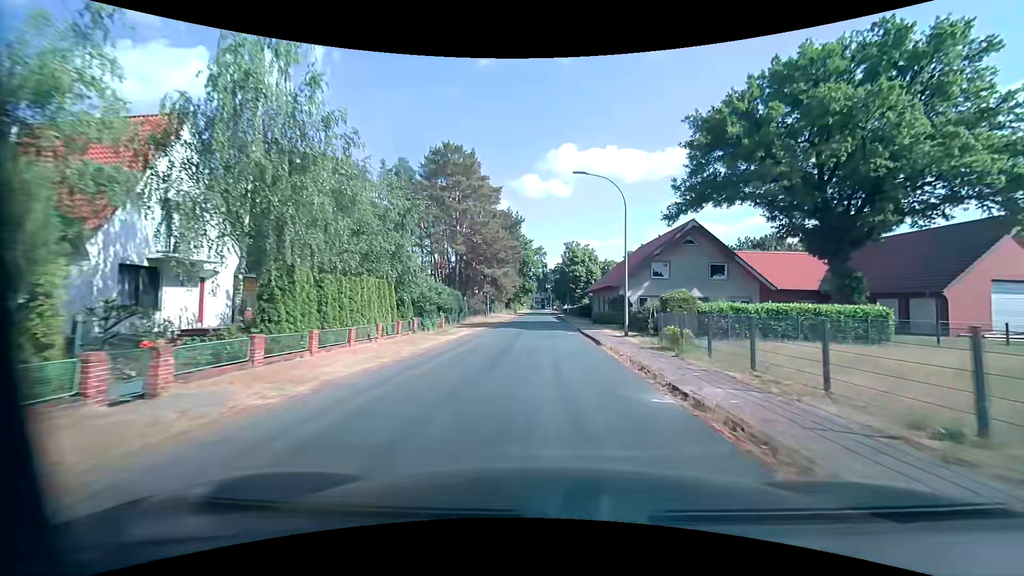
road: unclassified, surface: asphalt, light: Day
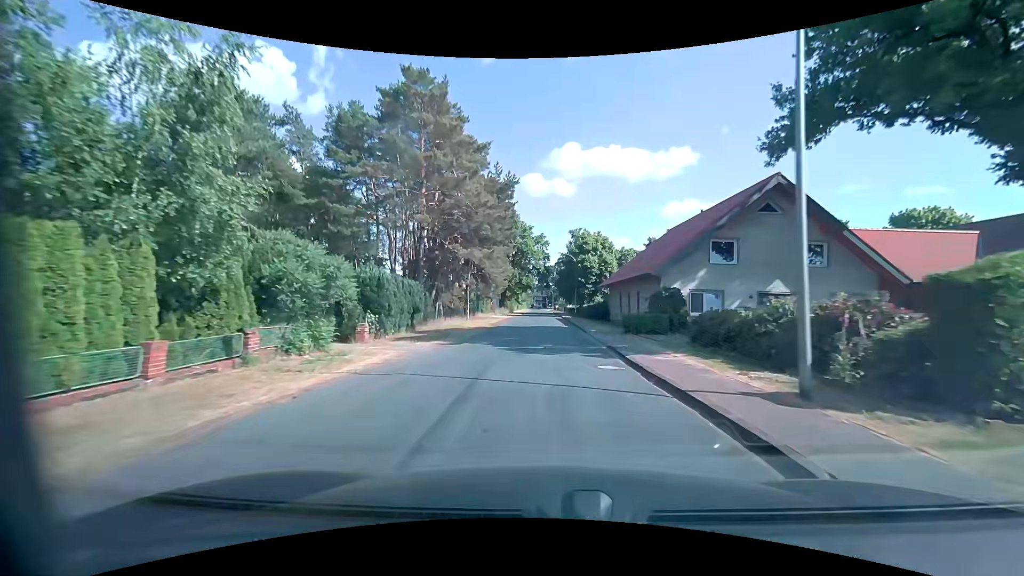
(-0.2, +14.9) m; -1°
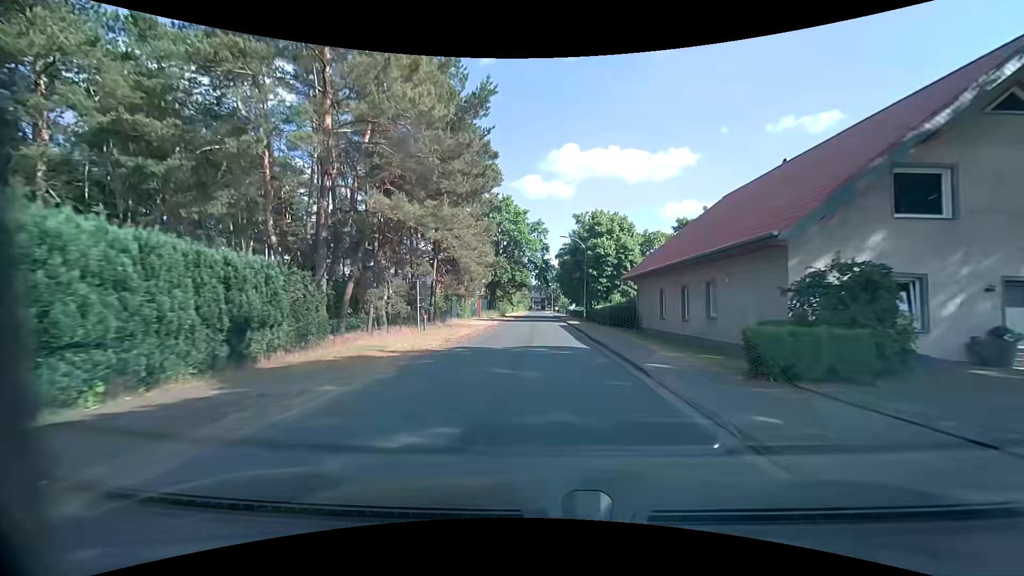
(0.0, +15.1) m; 0°
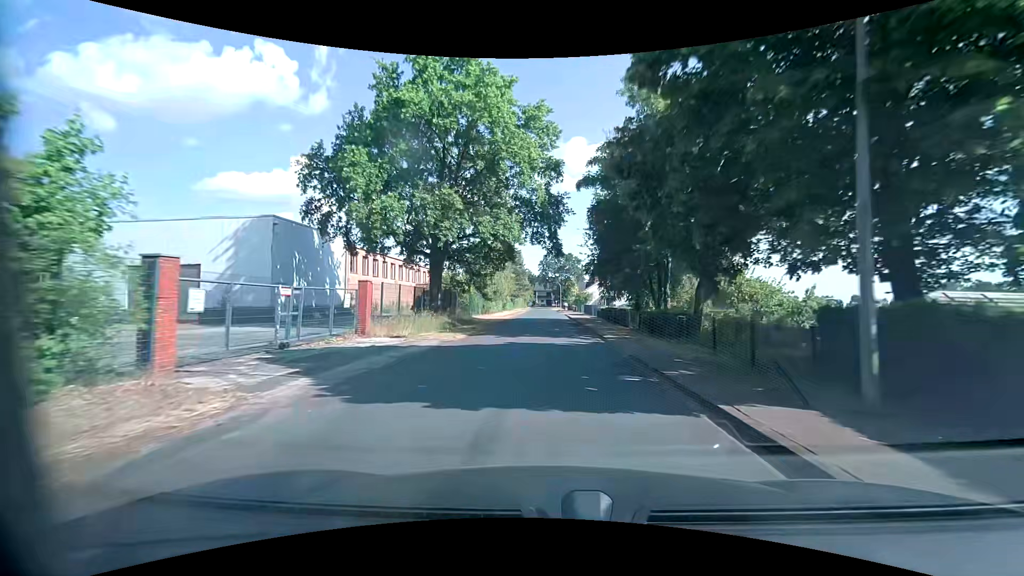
(+0.2, +37.4) m; 0°
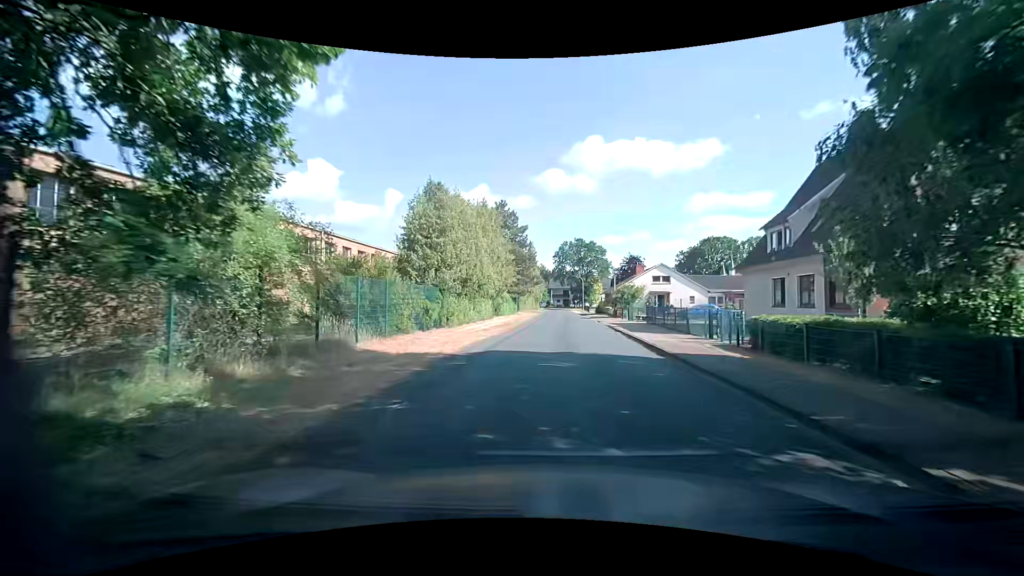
(-0.5, +30.8) m; -1°
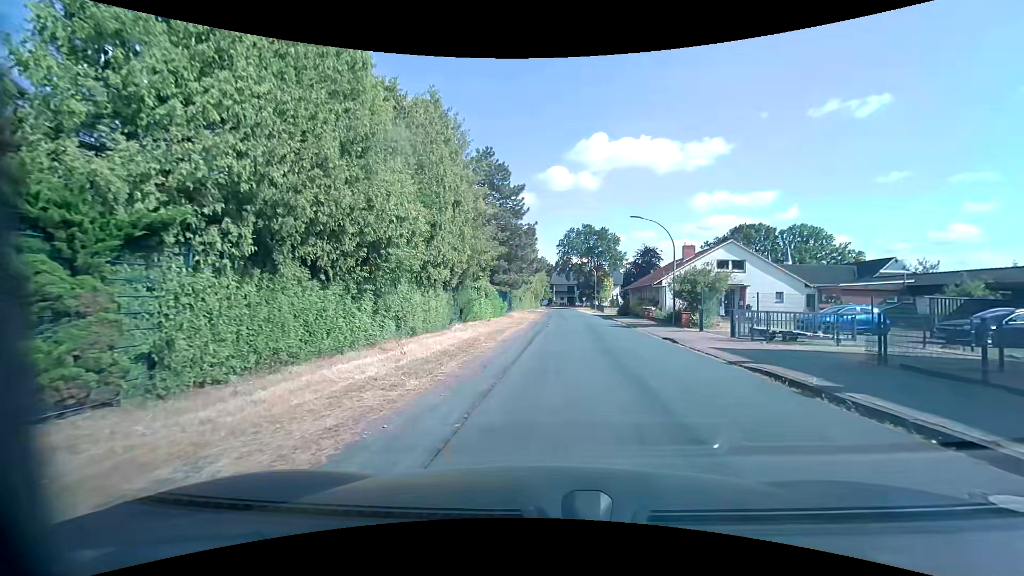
(-0.6, +20.9) m; -1°
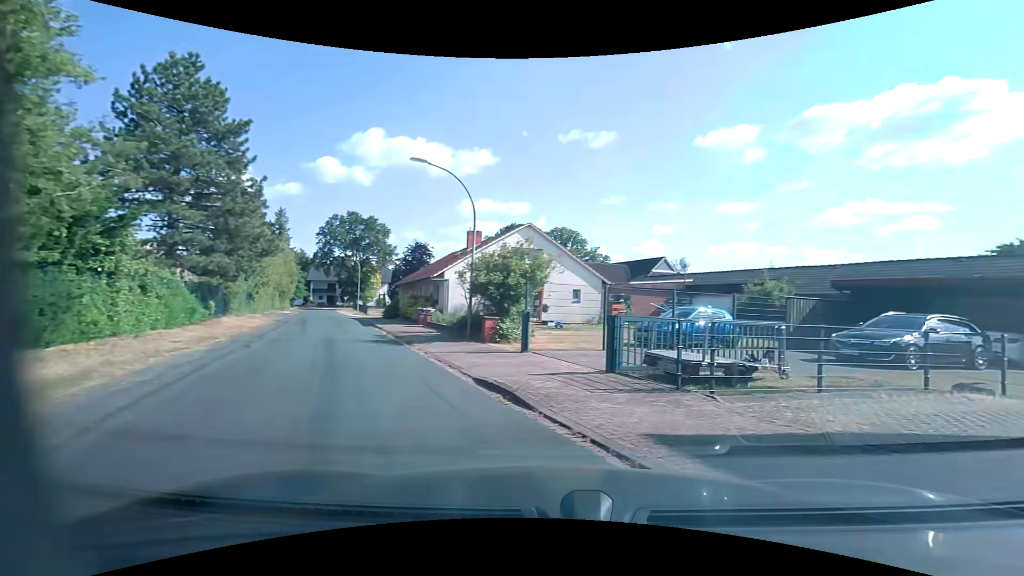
(+0.7, +11.5) m; +23°
